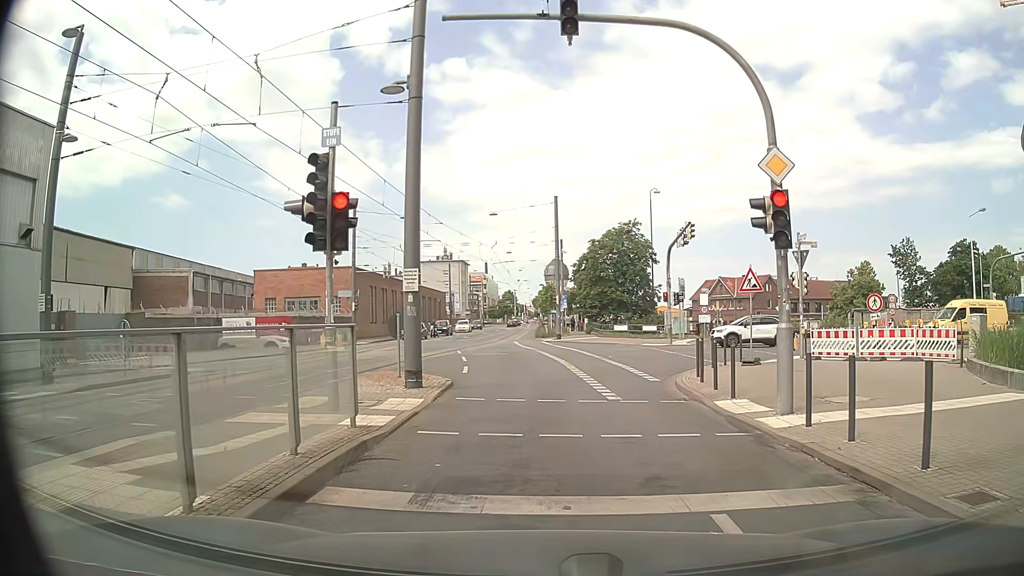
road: secondary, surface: asphalt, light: Day
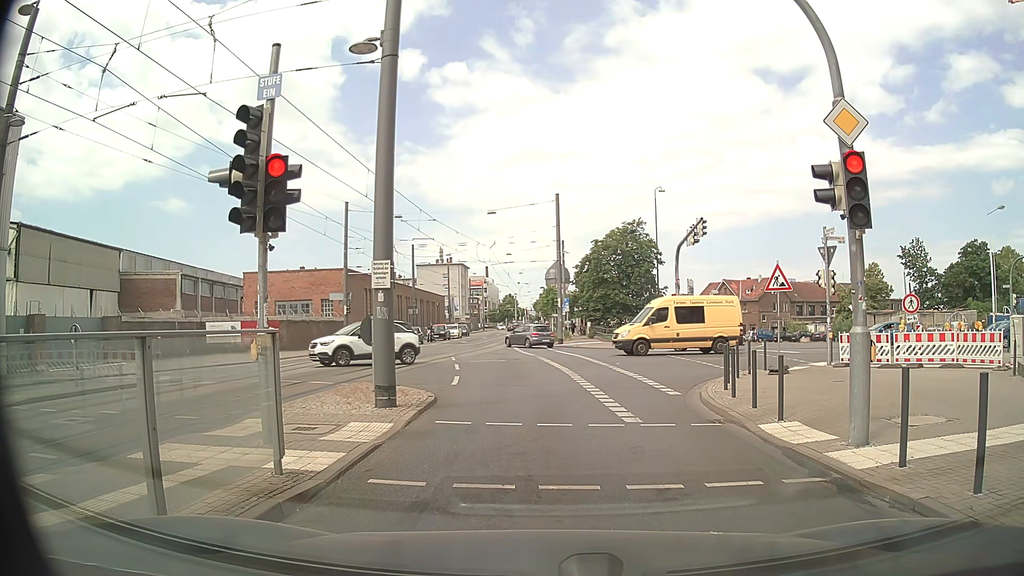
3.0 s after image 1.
(0.0, +2.2) m; +2°
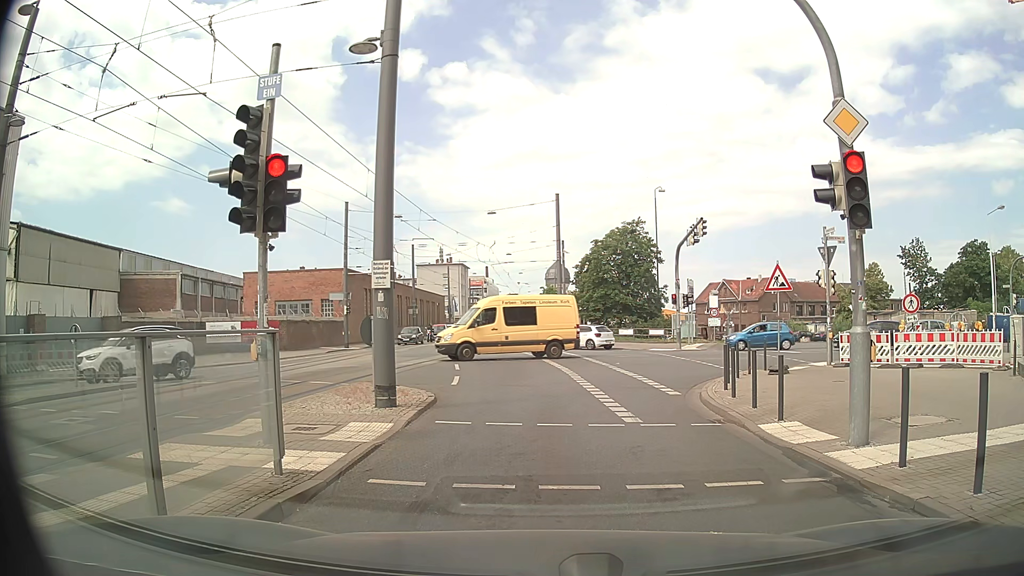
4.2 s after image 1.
(0.0, 0.0) m; 0°
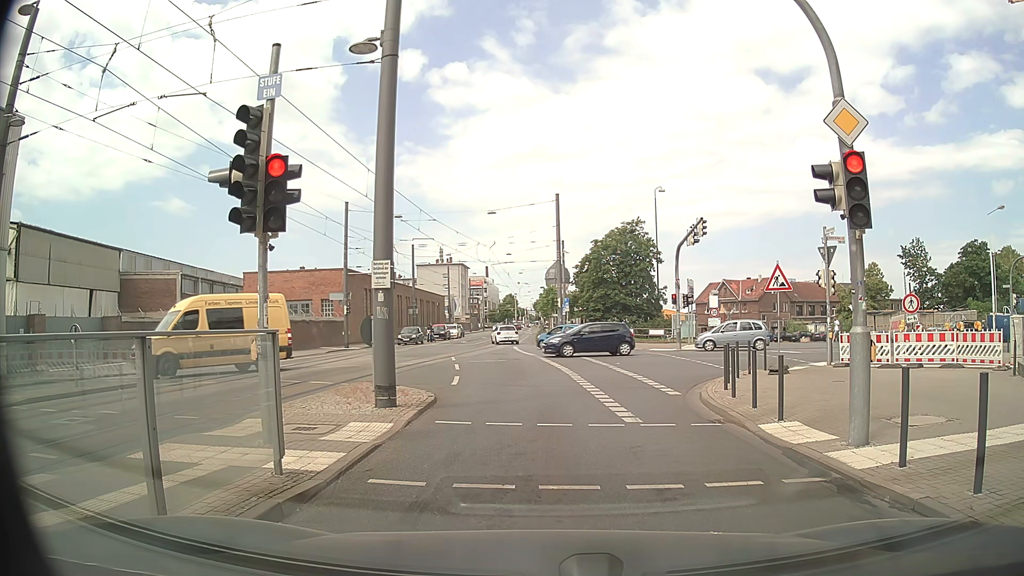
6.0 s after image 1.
(0.0, 0.0) m; 0°
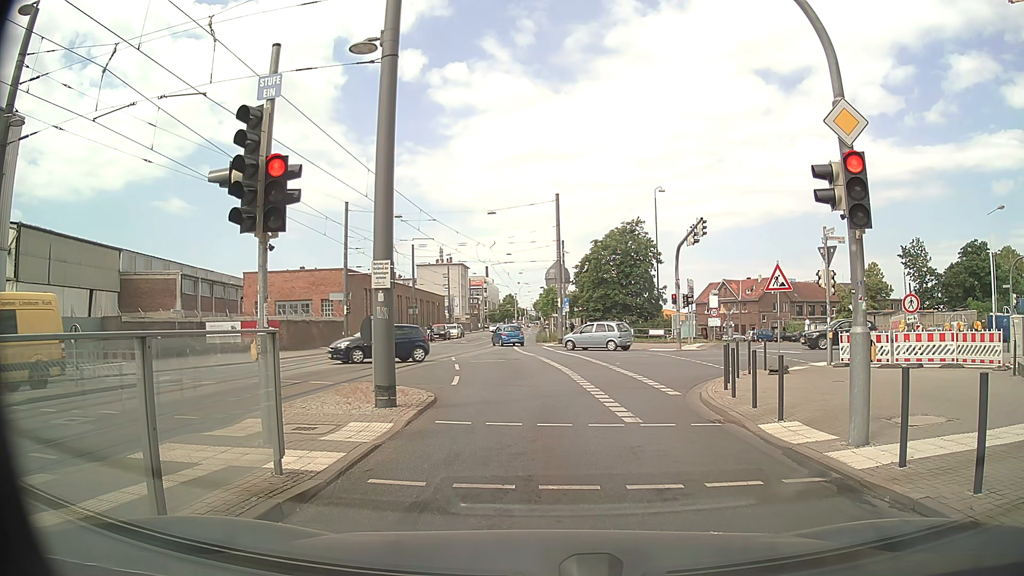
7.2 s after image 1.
(0.0, 0.0) m; 0°
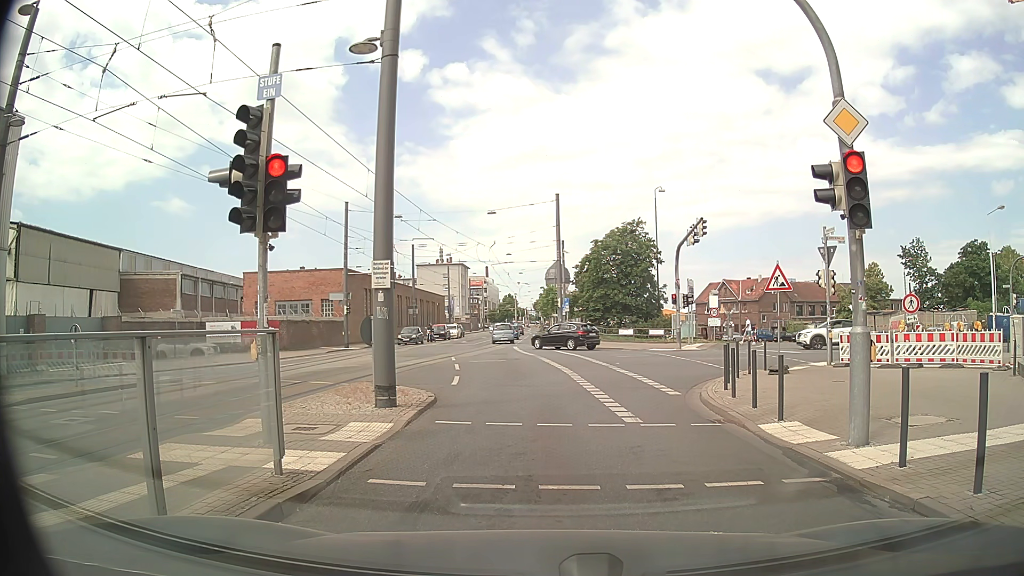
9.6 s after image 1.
(0.0, 0.0) m; 0°
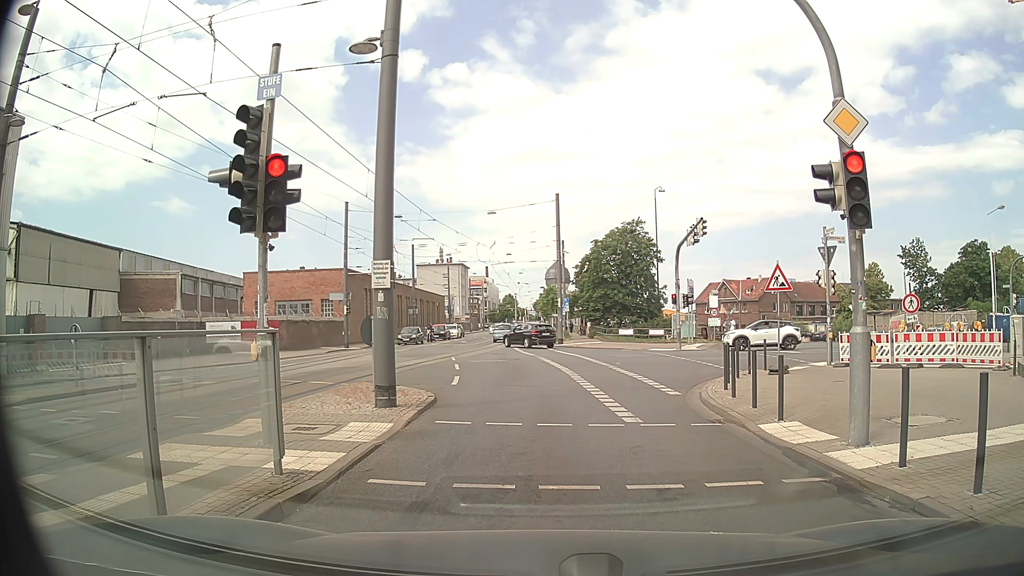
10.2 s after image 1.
(0.0, 0.0) m; 0°
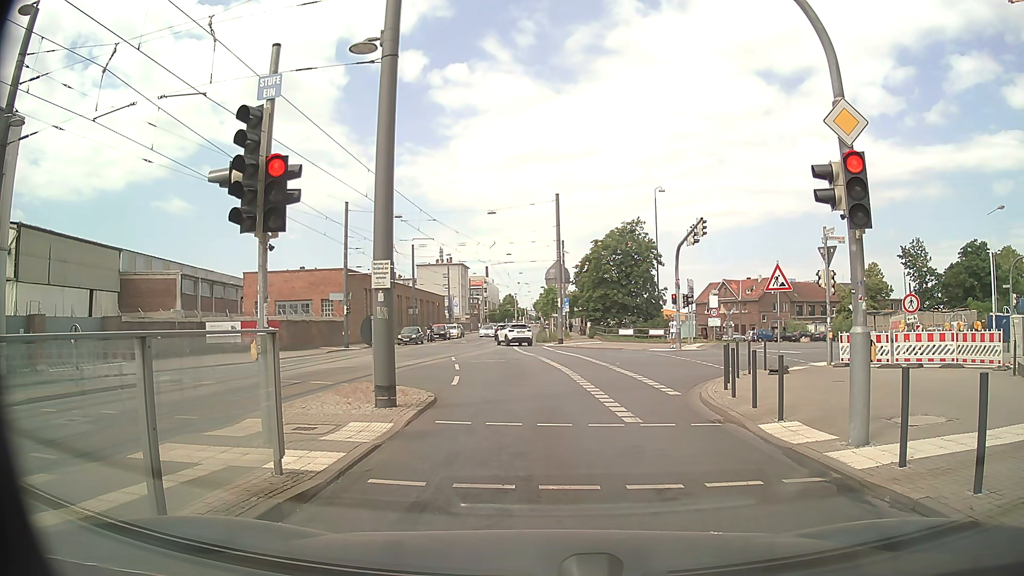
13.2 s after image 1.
(0.0, 0.0) m; 0°
(0, +10) (-1, +20) (-2, +30) (-4, +40) (-5, +50) (-6, +60) (-6, +70) (-6, +80) (-6, +90) (-7, +100) m
